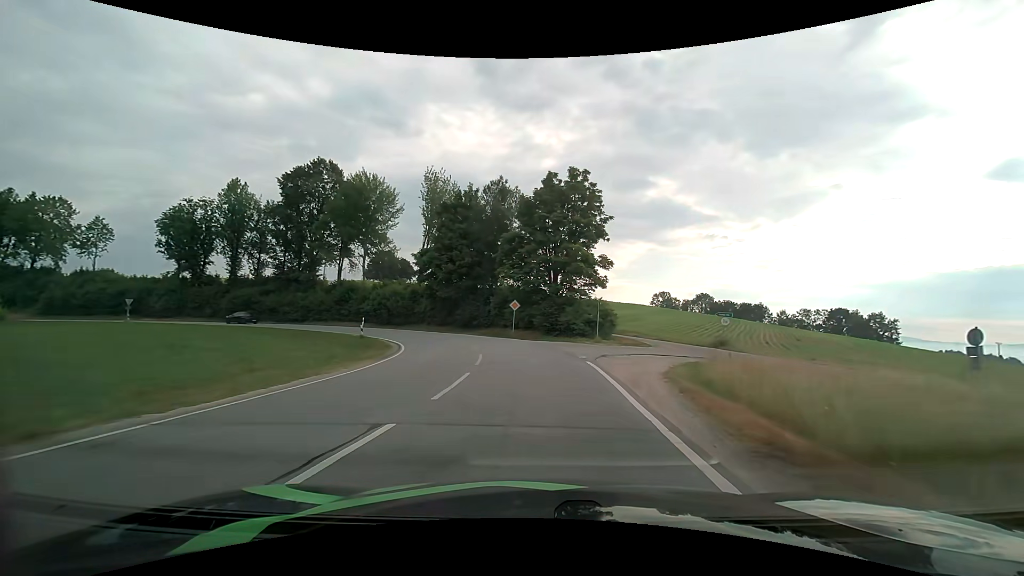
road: tertiary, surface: asphalt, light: Day
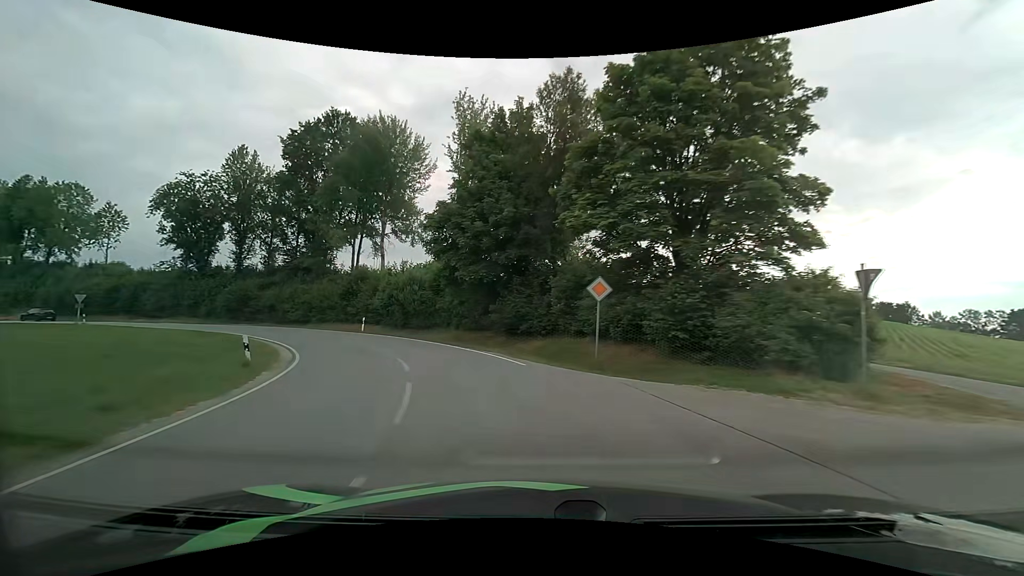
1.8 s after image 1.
(-0.7, +20.7) m; -8°
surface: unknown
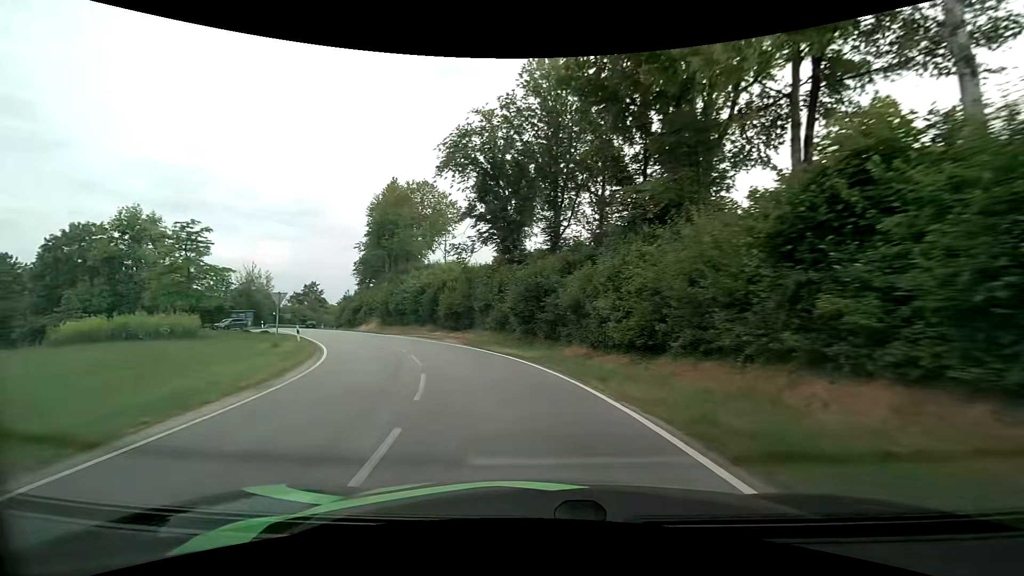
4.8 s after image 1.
(-12.8, +33.0) m; -43°
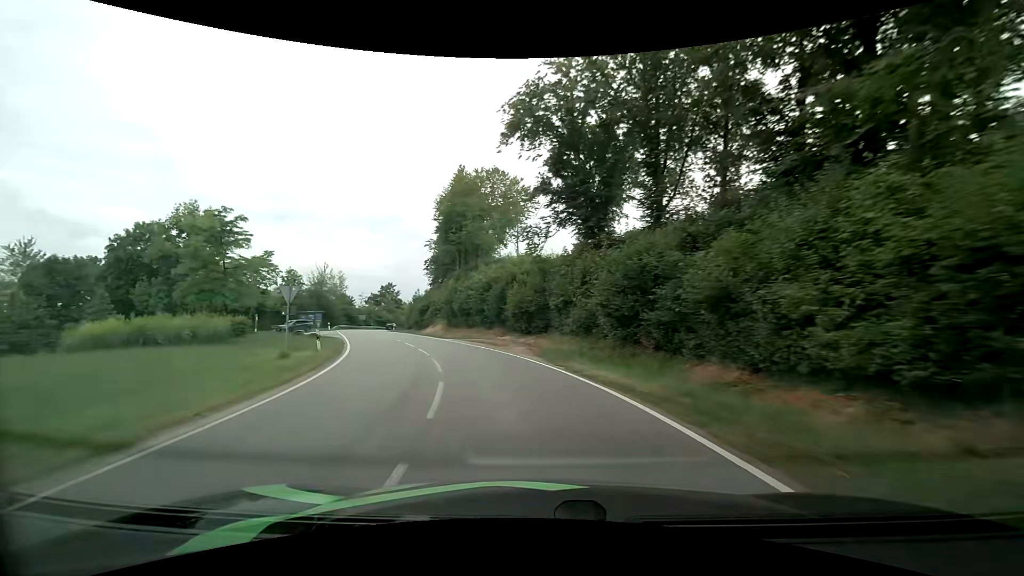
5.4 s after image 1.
(-0.6, +7.9) m; -9°
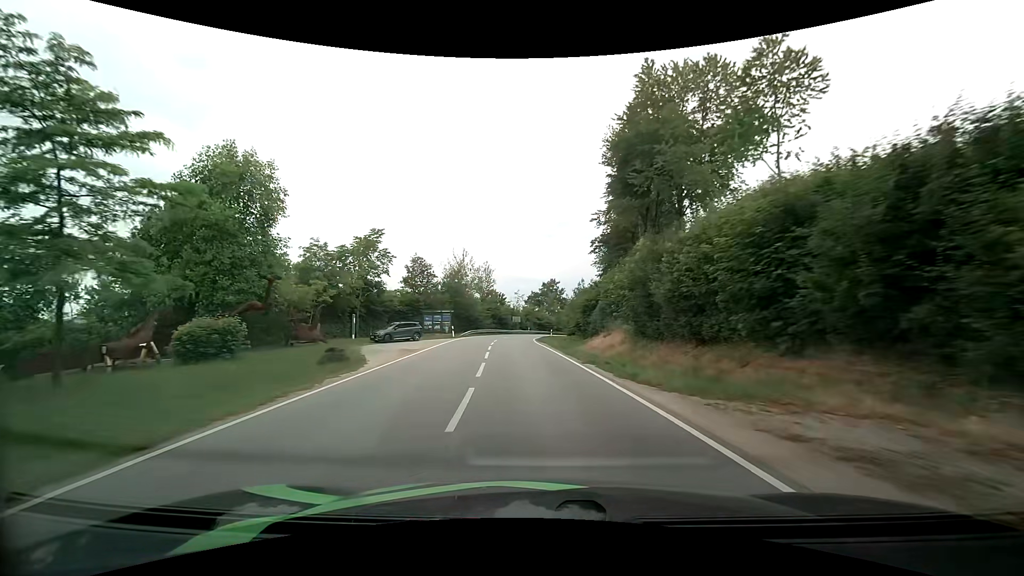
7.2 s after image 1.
(-5.0, +25.2) m; -20°
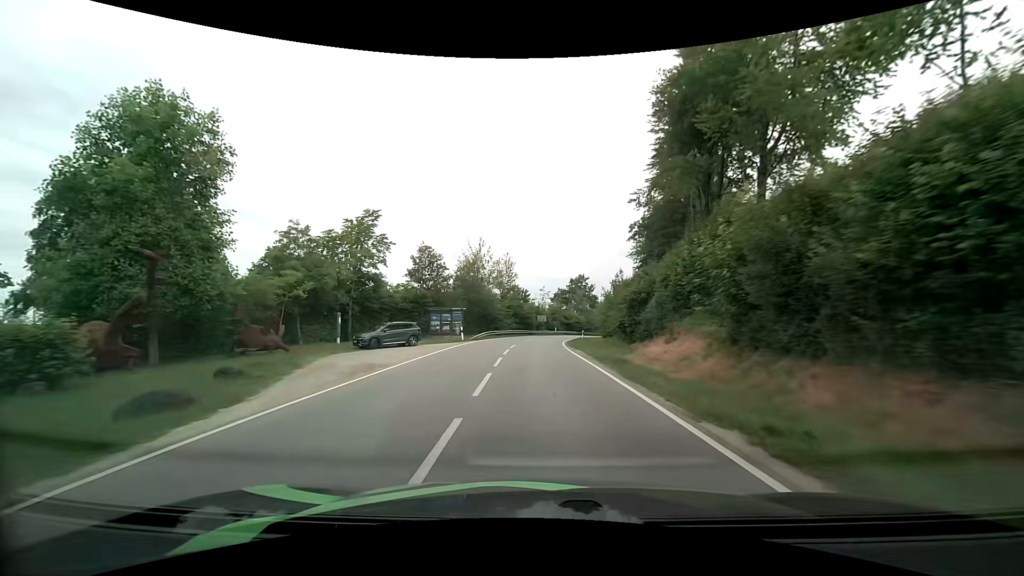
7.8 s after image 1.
(-0.3, +9.4) m; -3°
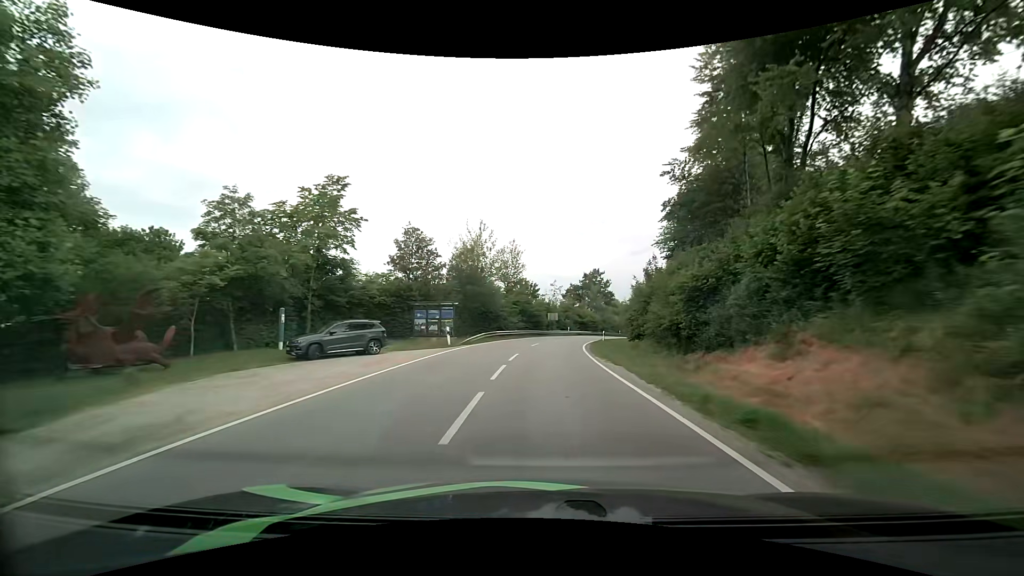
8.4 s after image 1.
(-0.2, +9.6) m; -2°
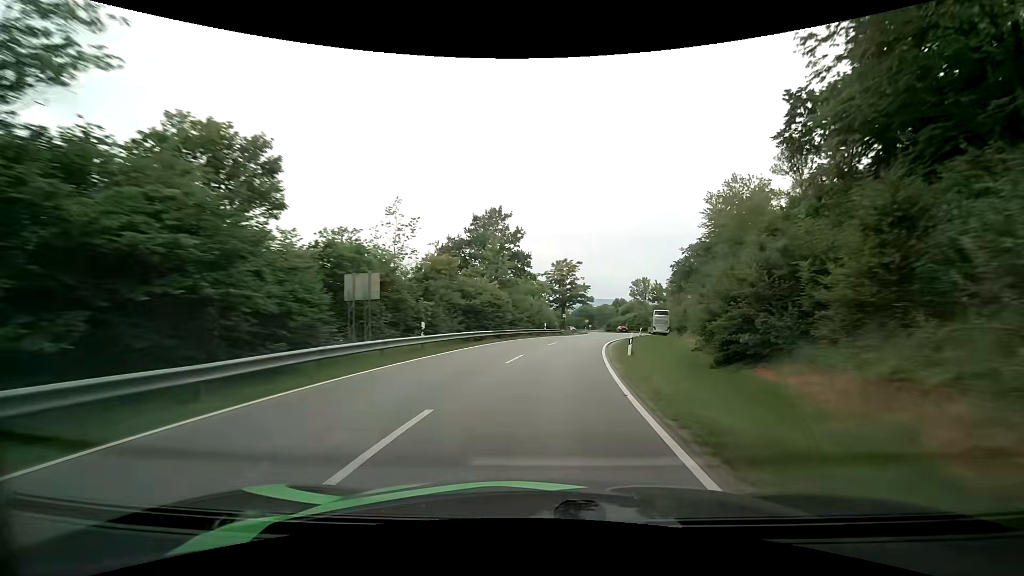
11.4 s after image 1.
(+4.2, +50.7) m; +13°
(0, +10) (+1, +20) (+3, +30) (+5, +40) (+7, +49) (+10, +59) (+12, +69) (+14, +78) (+16, +88) (+17, +98) m
